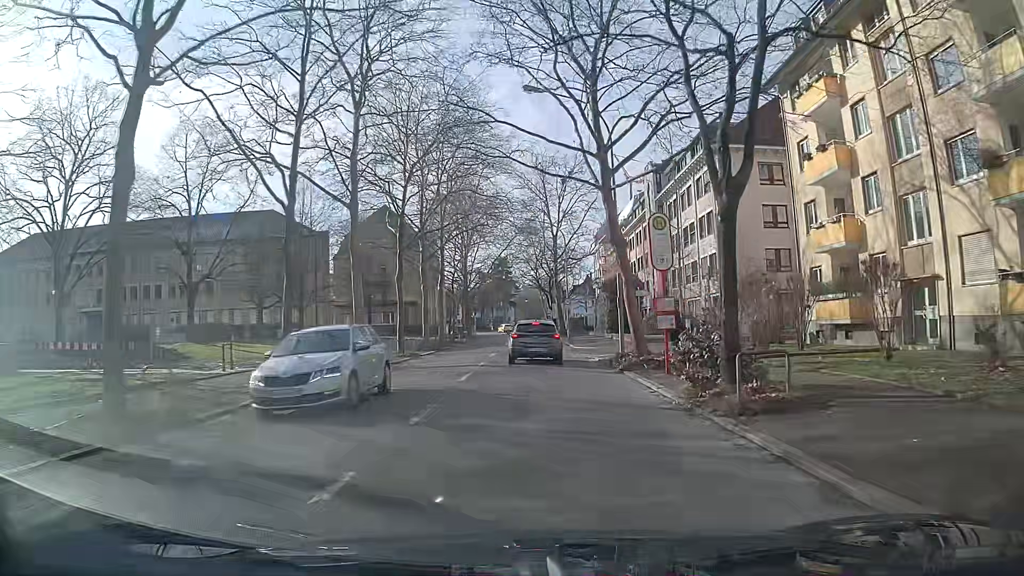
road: secondary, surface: asphalt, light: Day
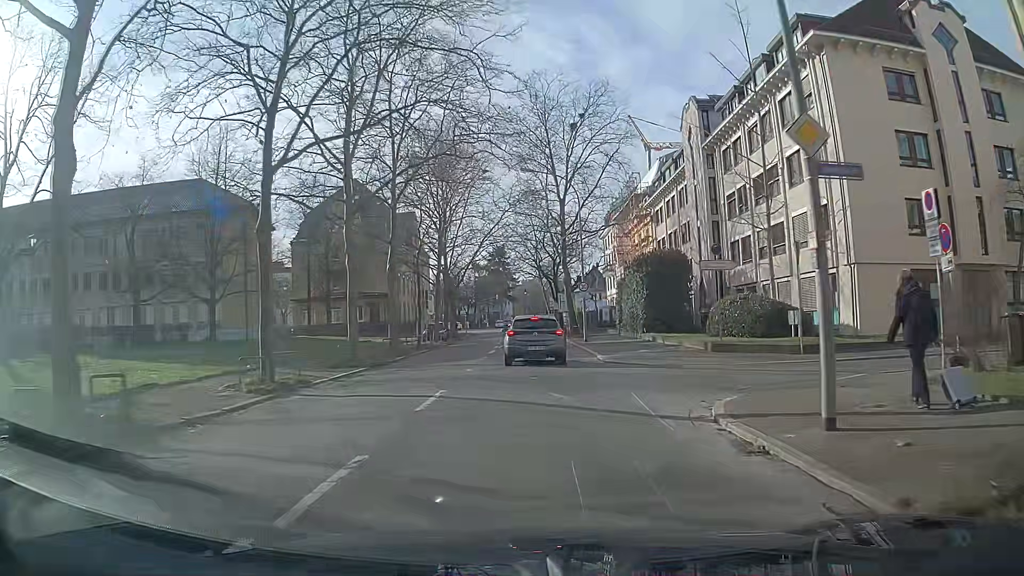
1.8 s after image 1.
(-0.2, +17.4) m; -2°
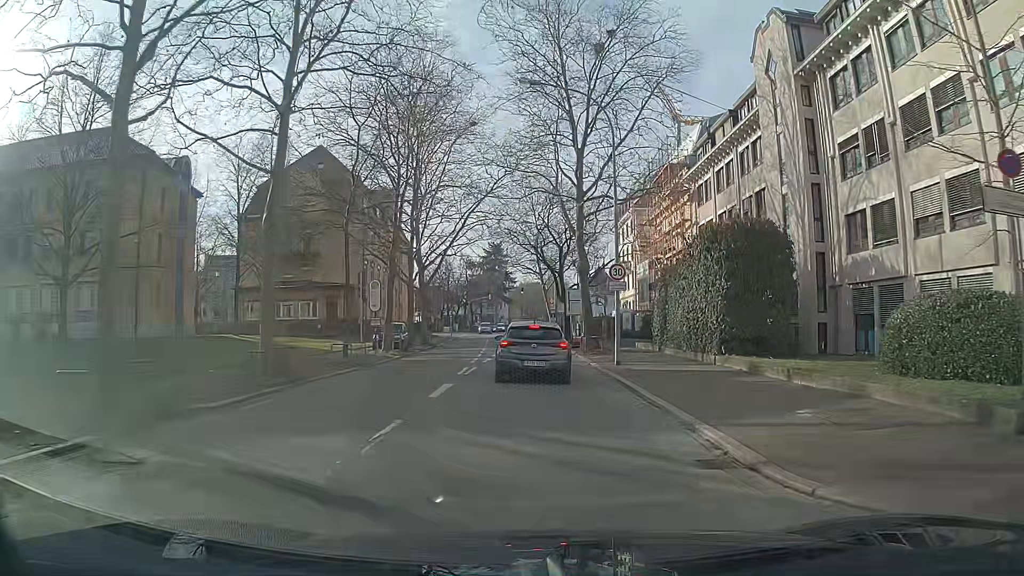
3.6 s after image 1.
(+0.4, +15.5) m; +2°
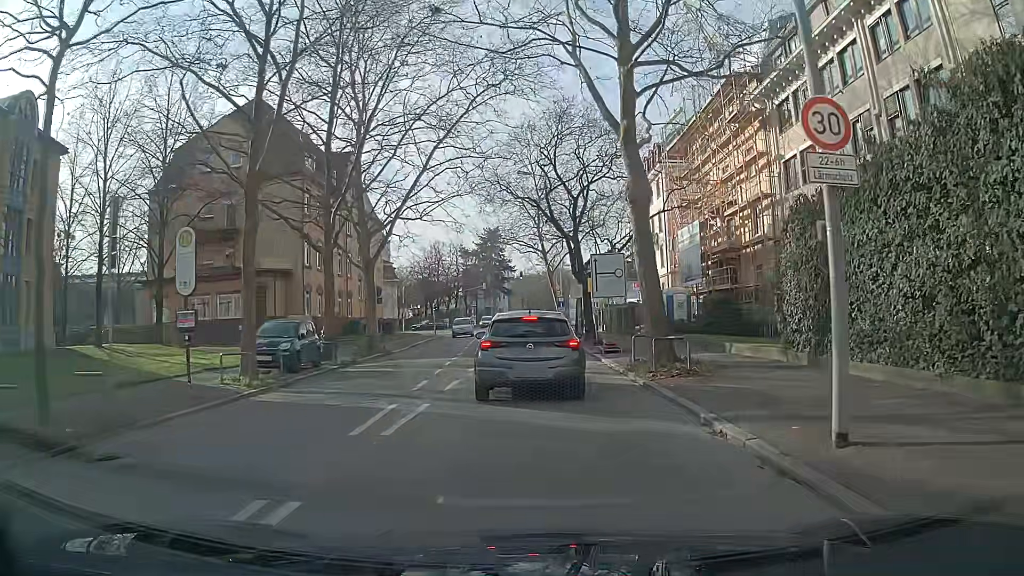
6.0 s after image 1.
(-0.2, +16.6) m; -1°
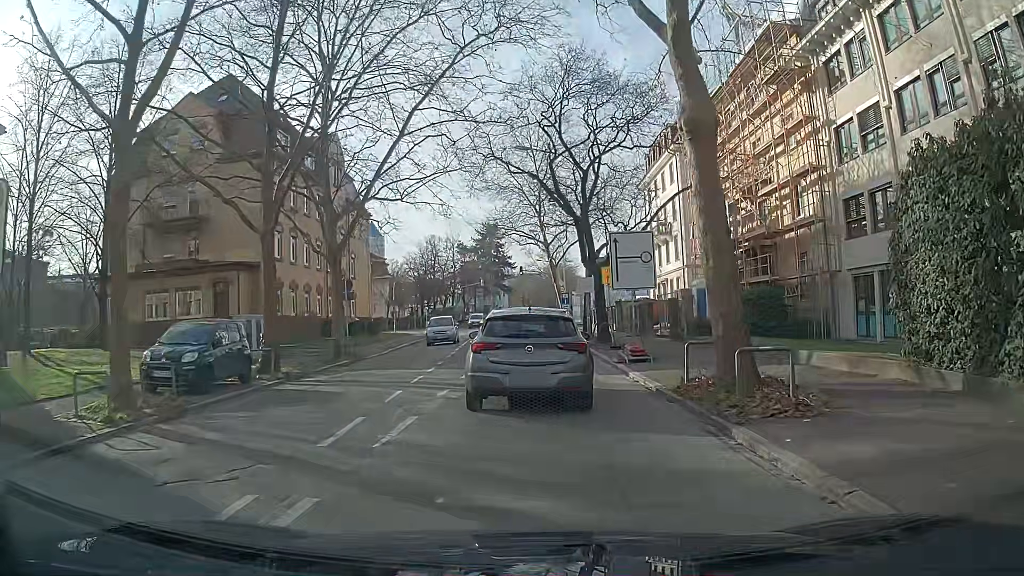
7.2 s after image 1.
(0.0, +5.6) m; +1°
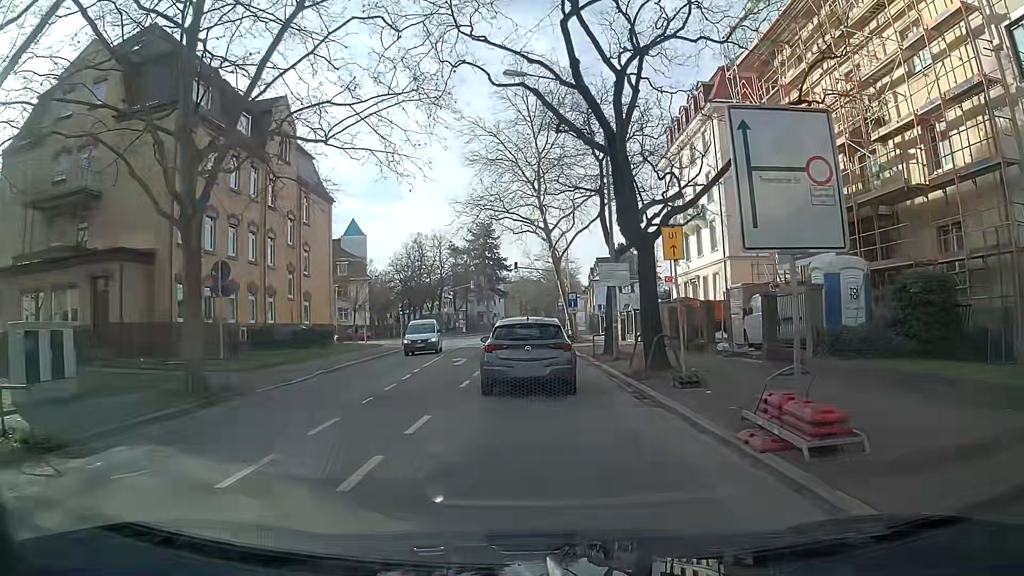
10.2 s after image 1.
(-0.1, +12.0) m; 0°
